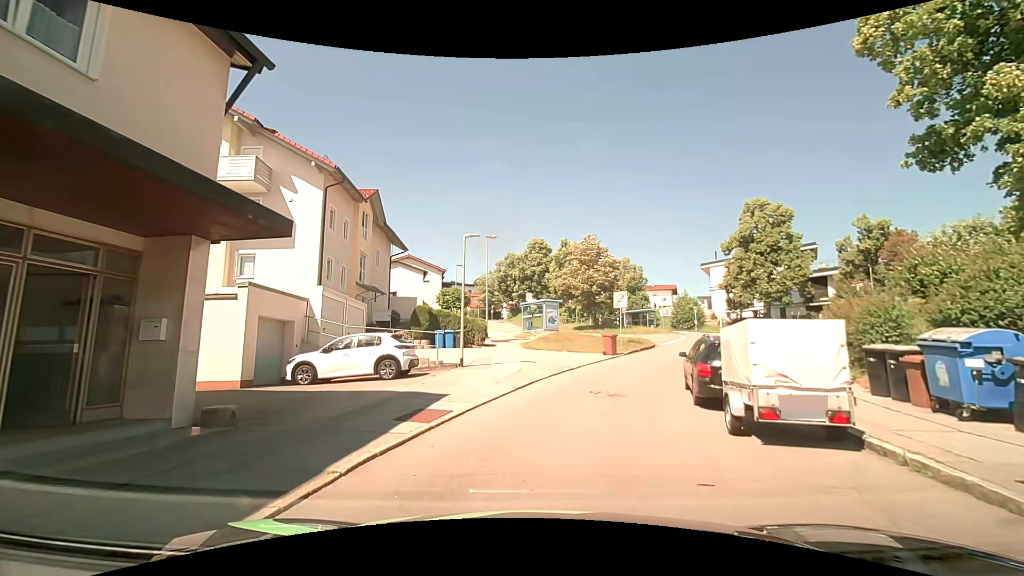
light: Day
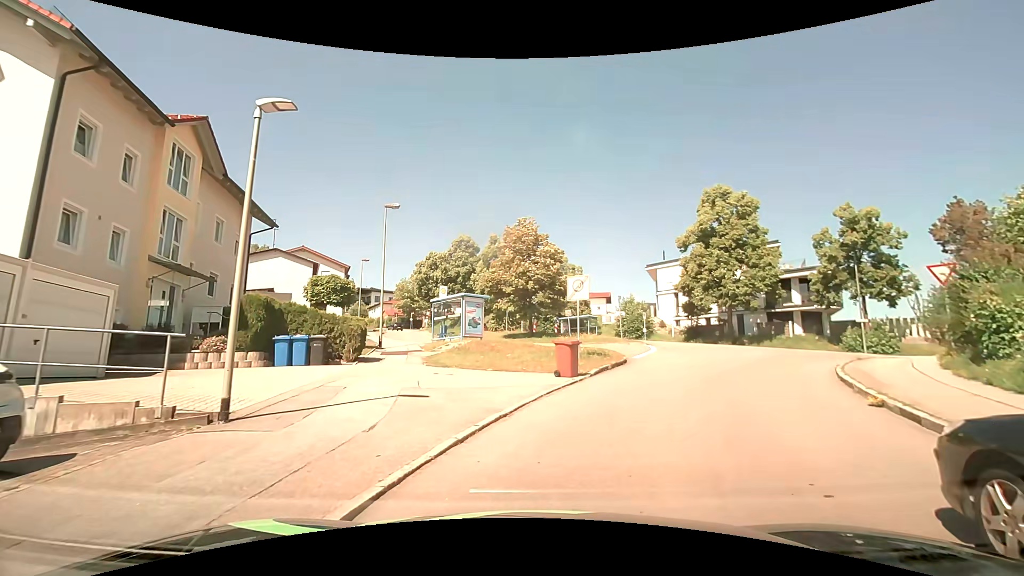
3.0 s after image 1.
(+0.5, +10.6) m; +8°
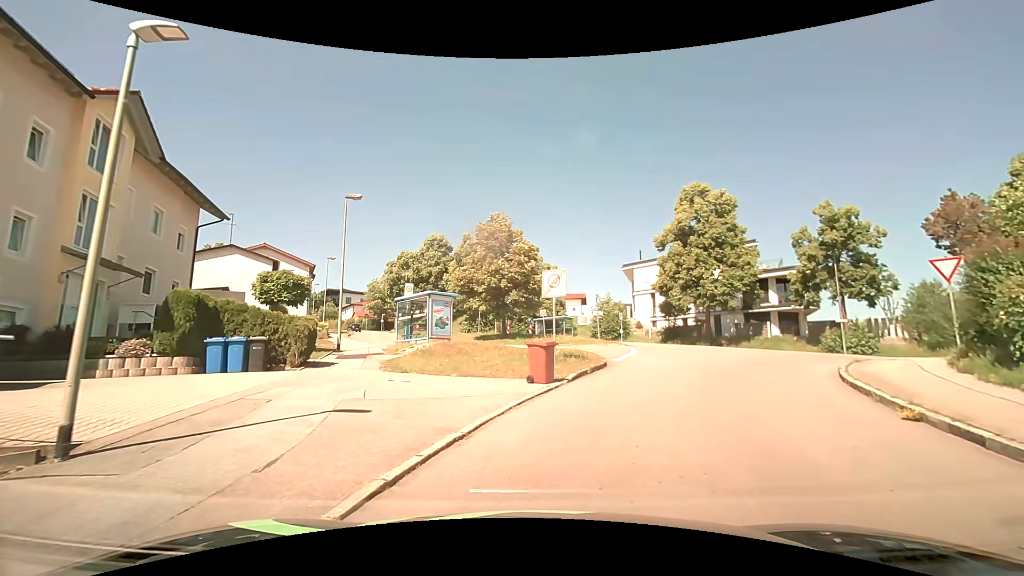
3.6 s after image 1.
(+0.1, +1.8) m; +2°
